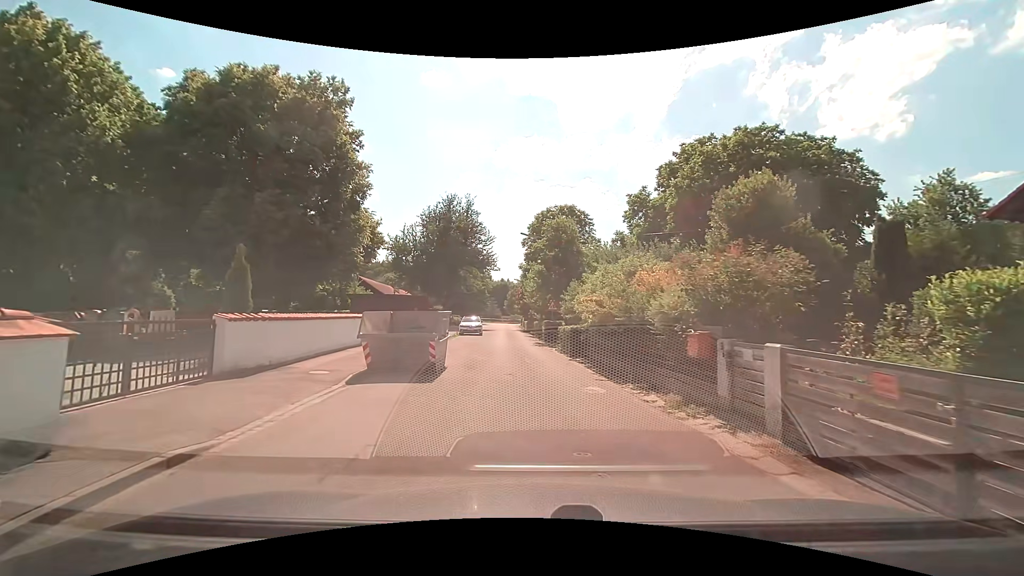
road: residential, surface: asphalt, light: Day
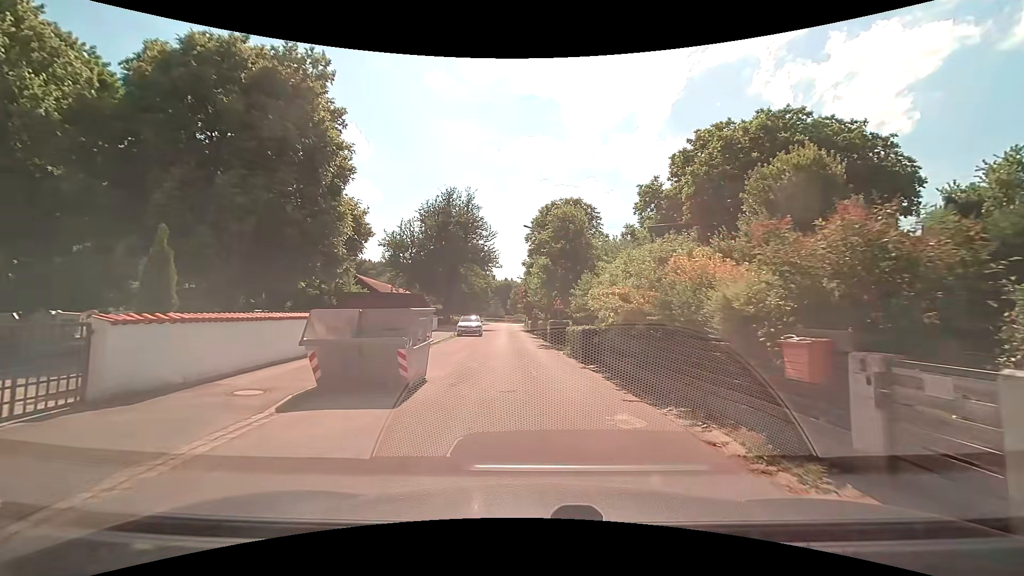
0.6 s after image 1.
(0.0, +3.1) m; 0°
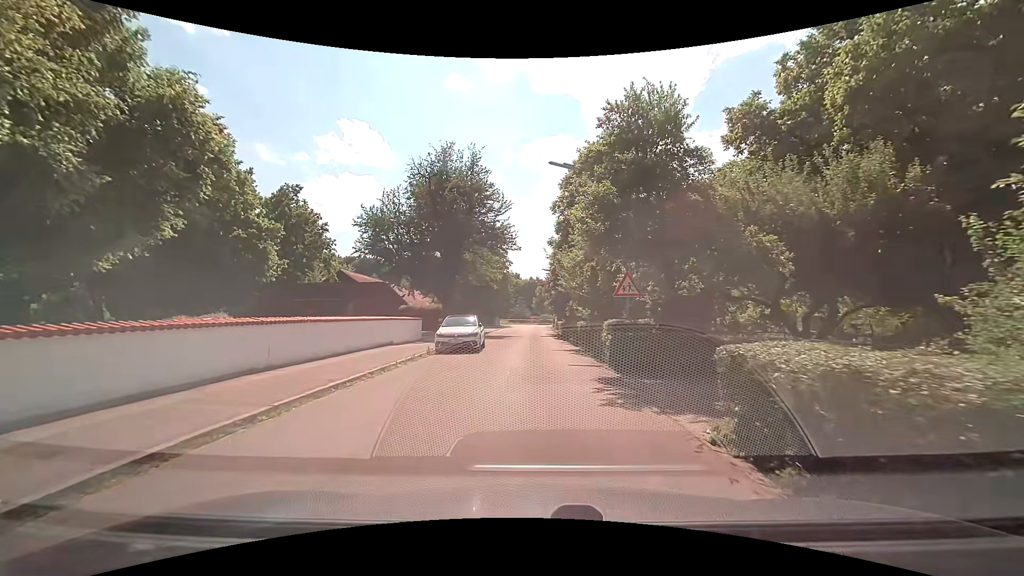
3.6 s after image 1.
(-0.3, +15.3) m; -3°
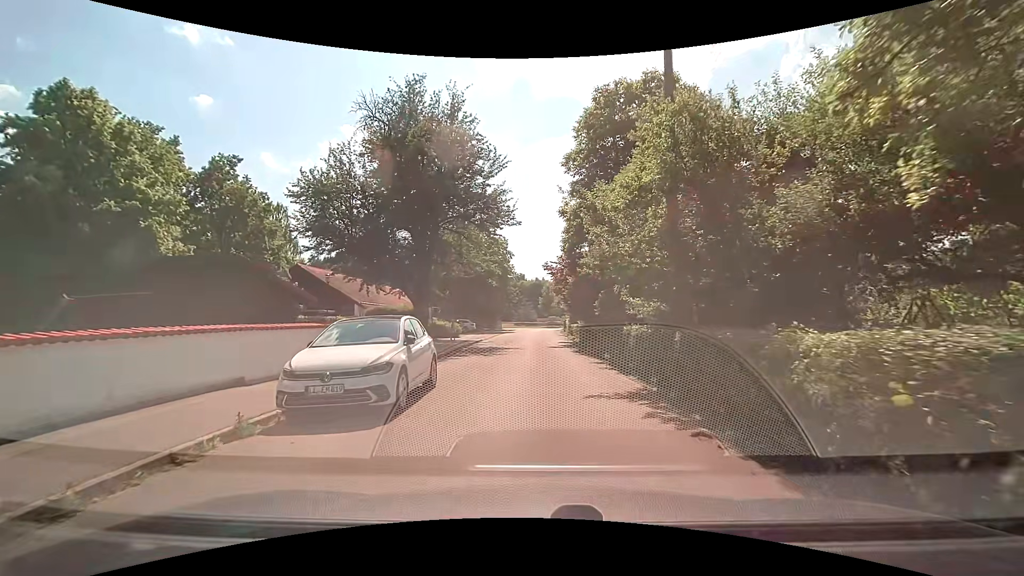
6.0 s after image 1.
(0.0, +12.1) m; -1°
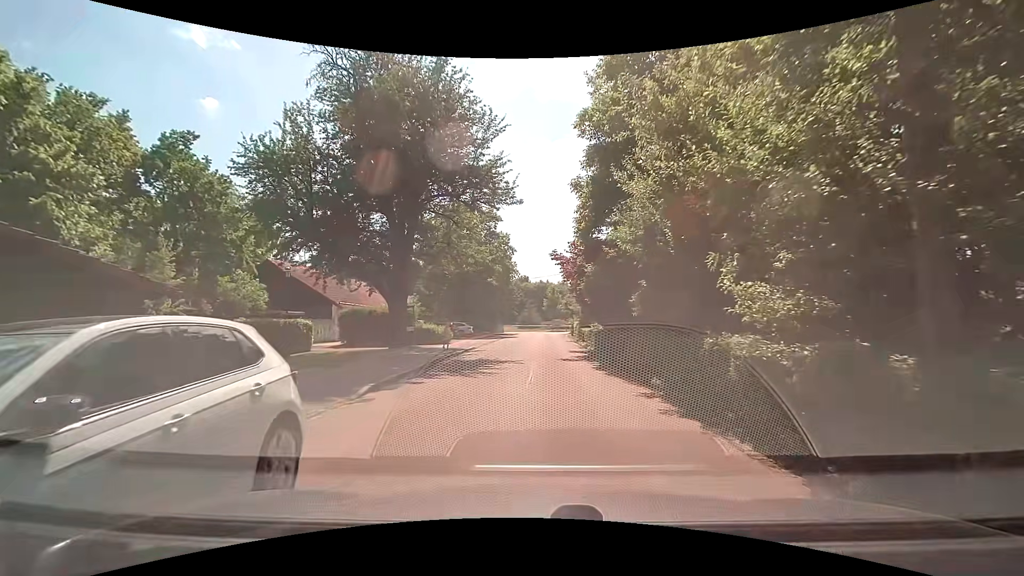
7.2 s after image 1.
(0.0, +6.2) m; 0°
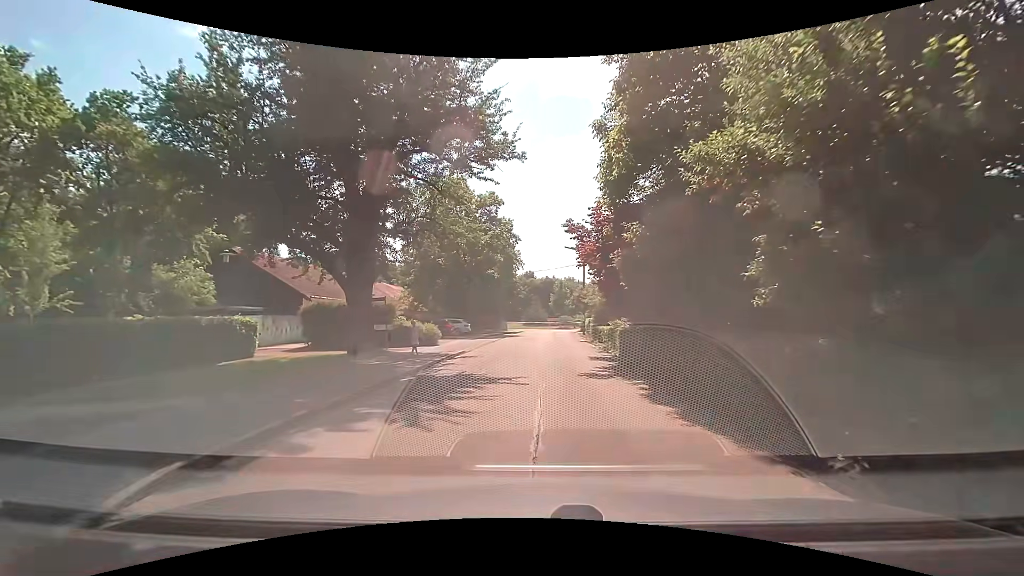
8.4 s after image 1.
(-0.1, +6.3) m; 0°
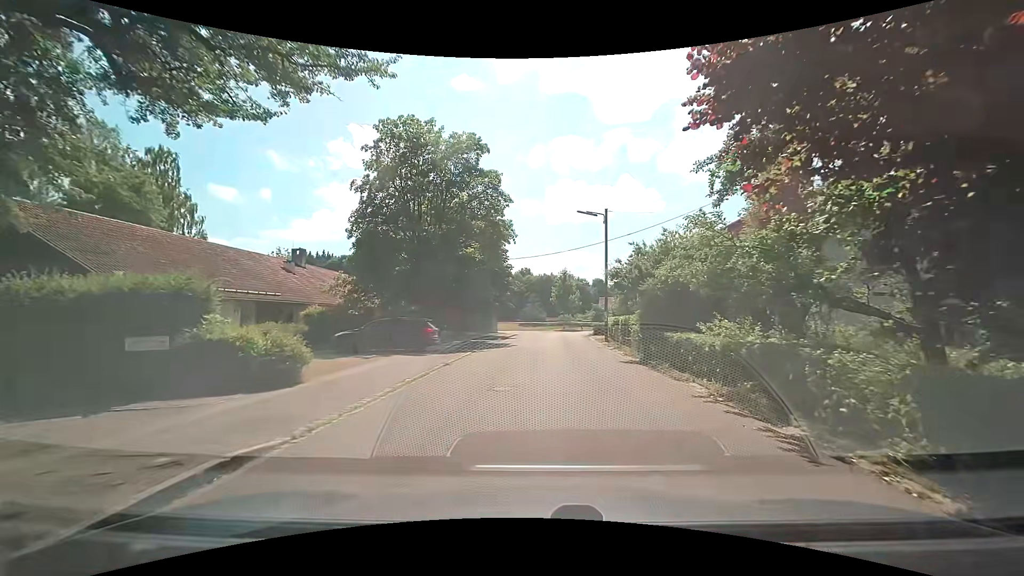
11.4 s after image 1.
(-0.3, +16.0) m; 0°
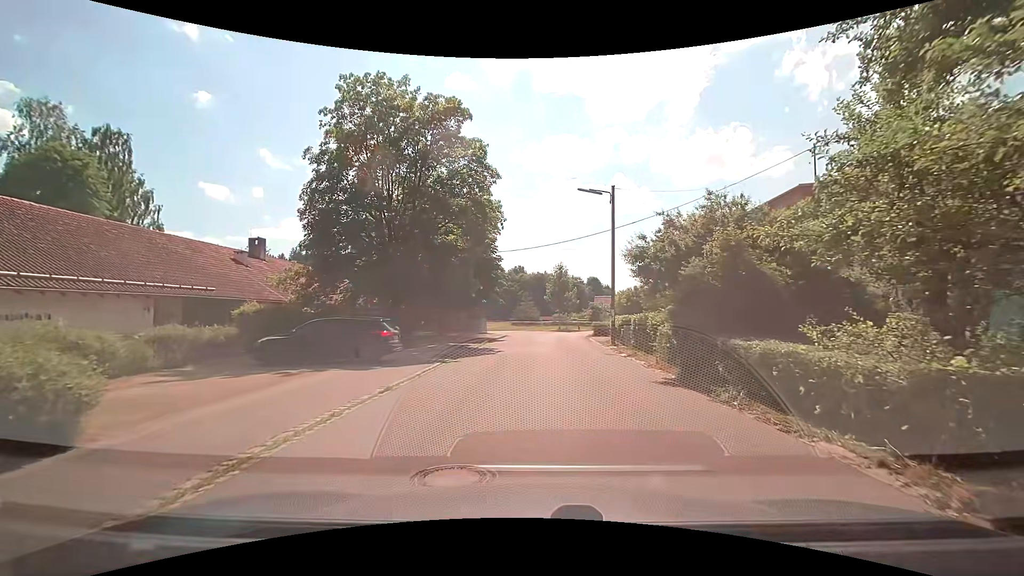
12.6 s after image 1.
(0.0, +5.3) m; +2°
